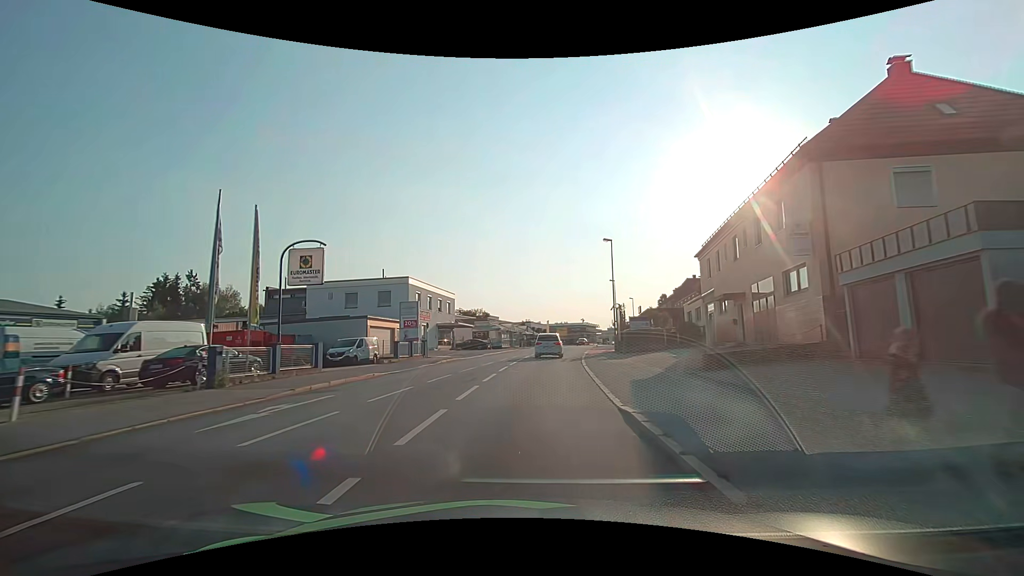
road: tertiary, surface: asphalt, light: Day
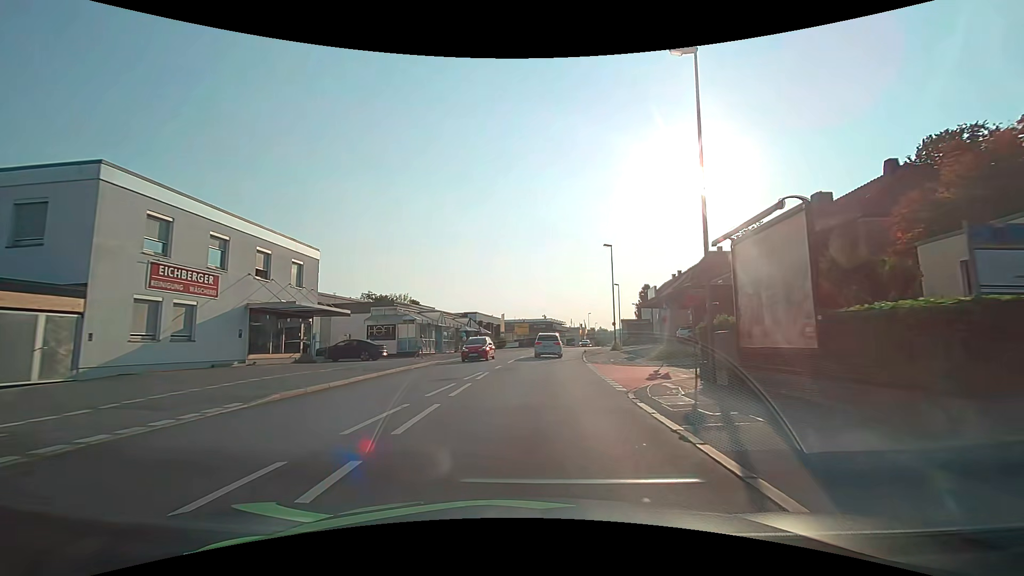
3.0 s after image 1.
(+1.1, +30.8) m; +5°
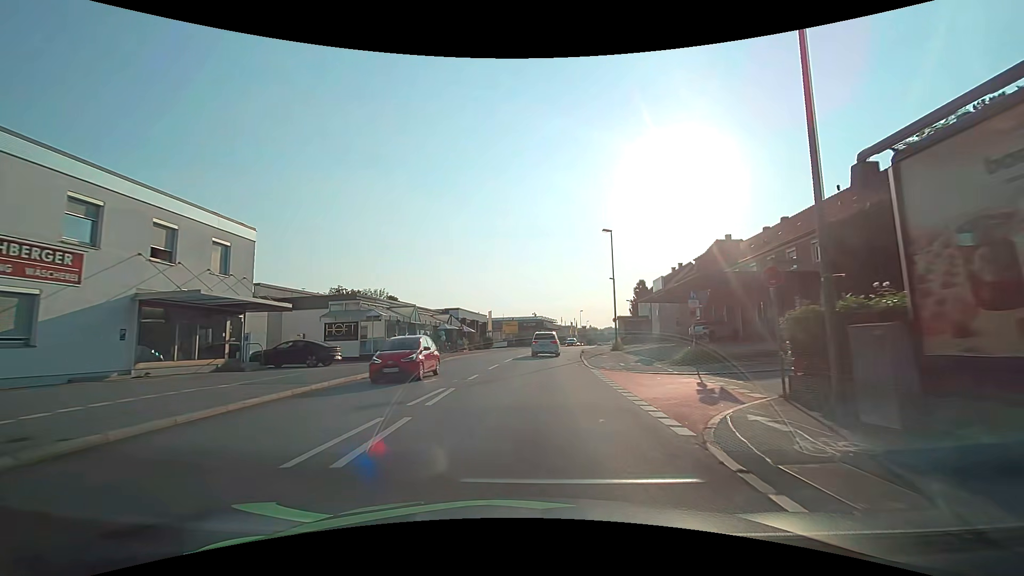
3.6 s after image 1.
(+0.1, +6.2) m; +2°
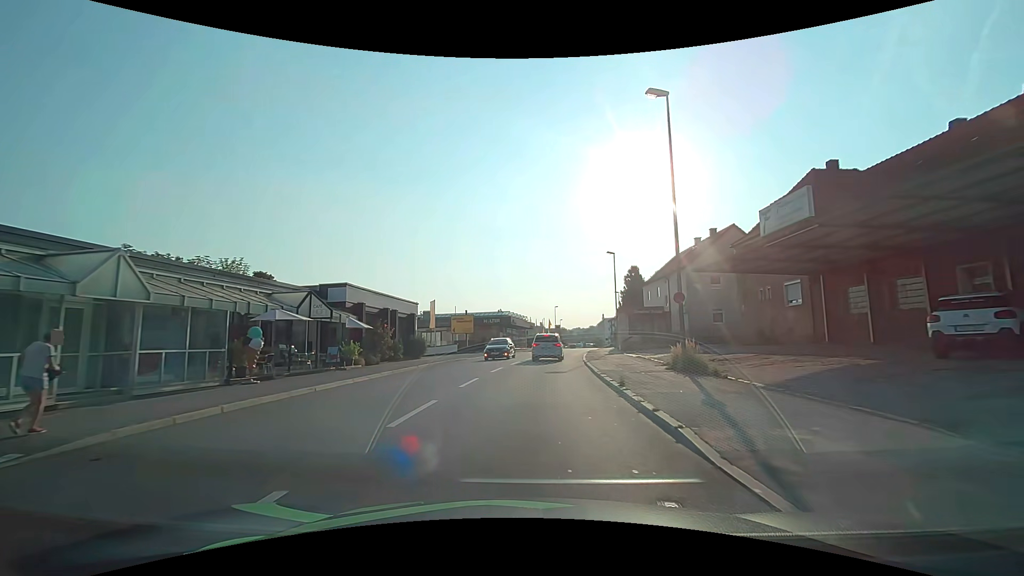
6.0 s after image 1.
(+0.6, +24.3) m; +3°
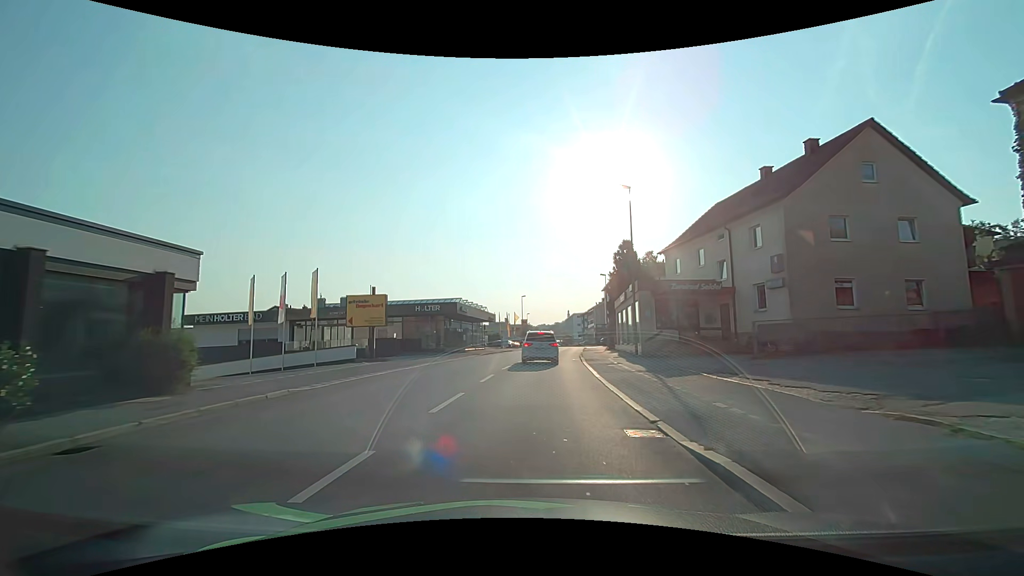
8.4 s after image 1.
(+0.8, +22.1) m; +4°
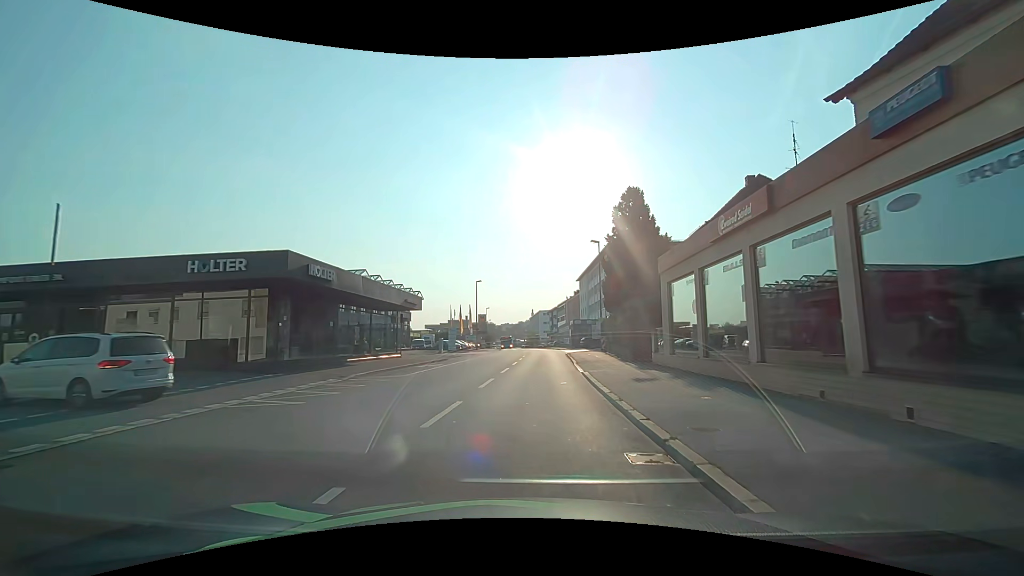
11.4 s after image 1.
(+0.9, +24.9) m; +4°
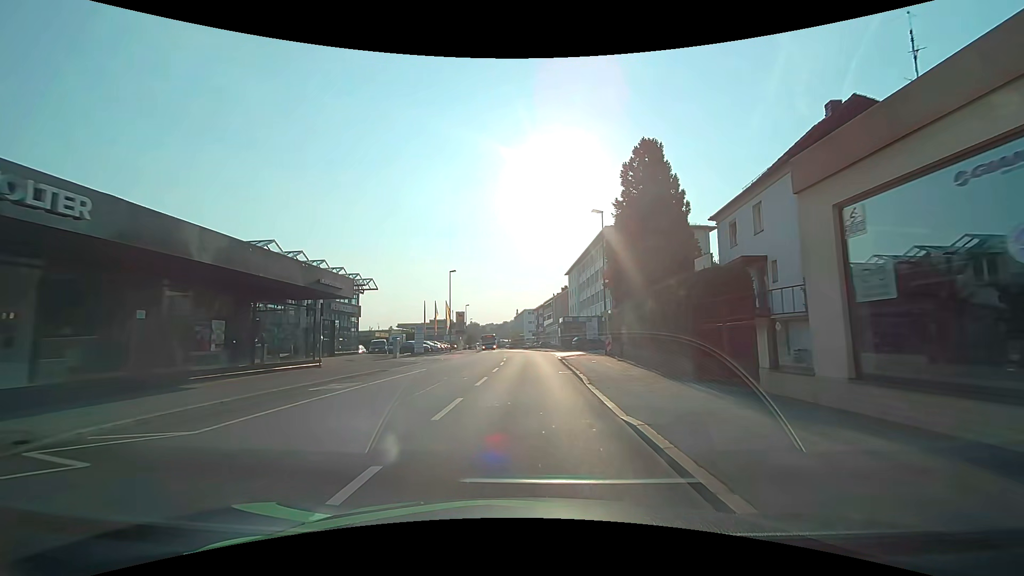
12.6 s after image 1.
(+0.1, +11.2) m; +1°
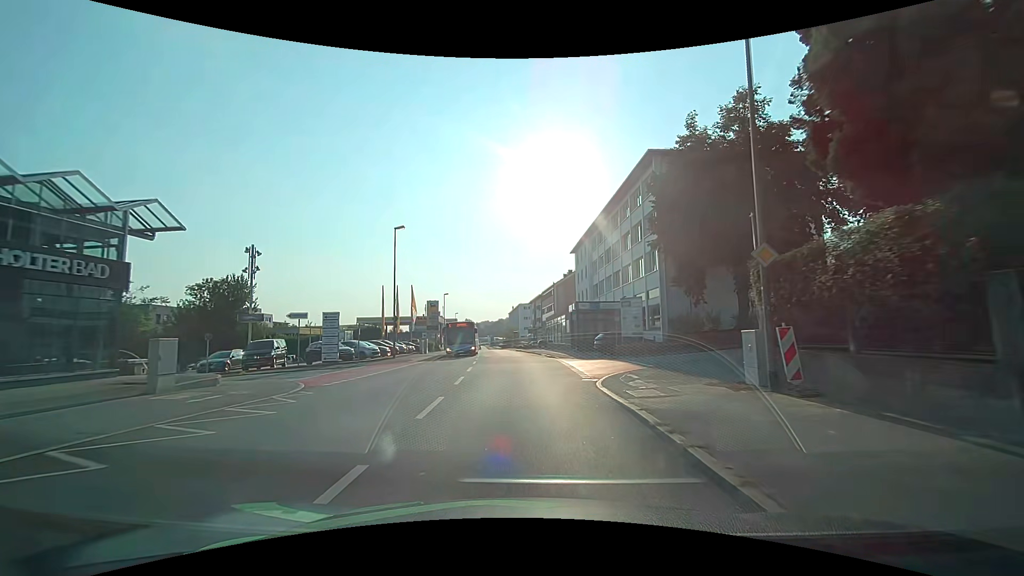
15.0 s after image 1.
(+0.2, +23.8) m; 0°
(0, +10) (0, +20) (0, +30) (-1, +40) (-2, +50) (-2, +60) (-3, +70) (-4, +80) (-5, +90) (-6, +100) m
